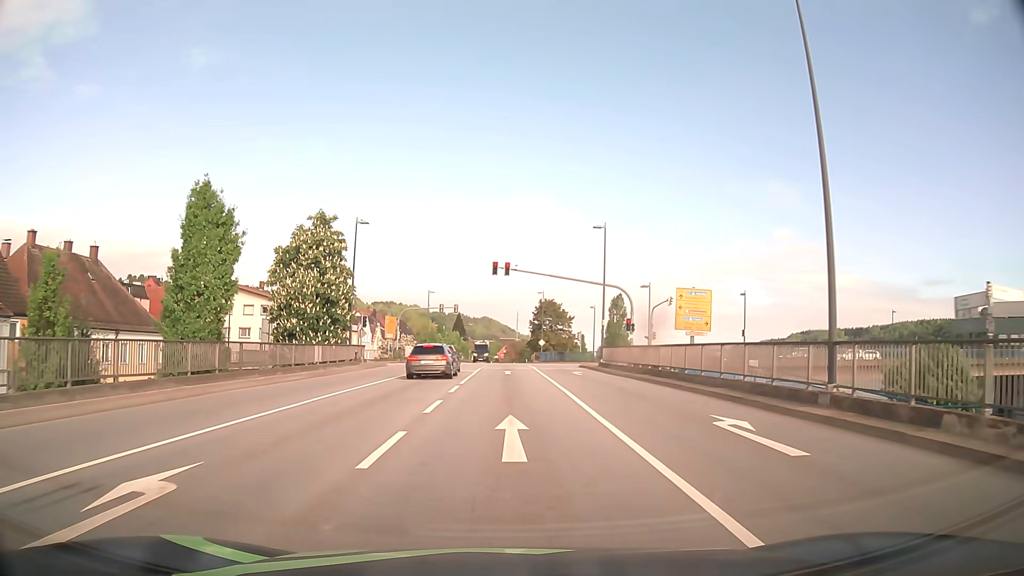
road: primary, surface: asphalt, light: Day
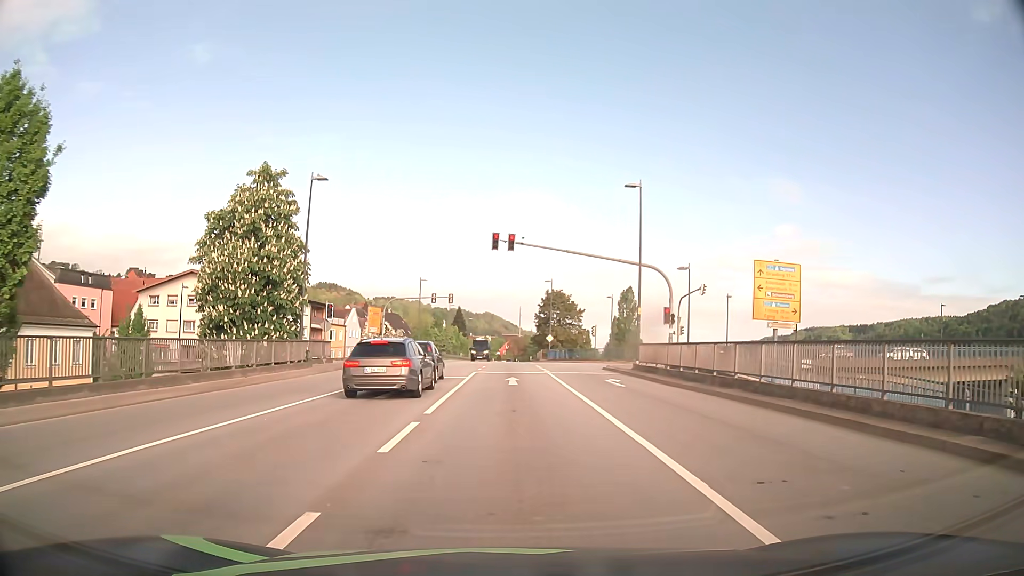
(-0.1, +10.8) m; -1°
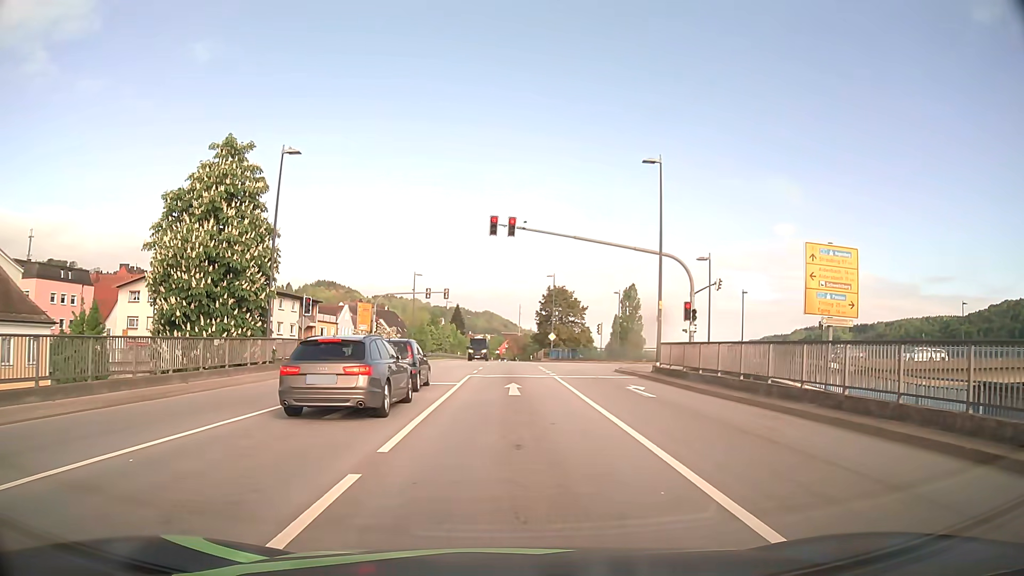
(0.0, +4.5) m; 0°
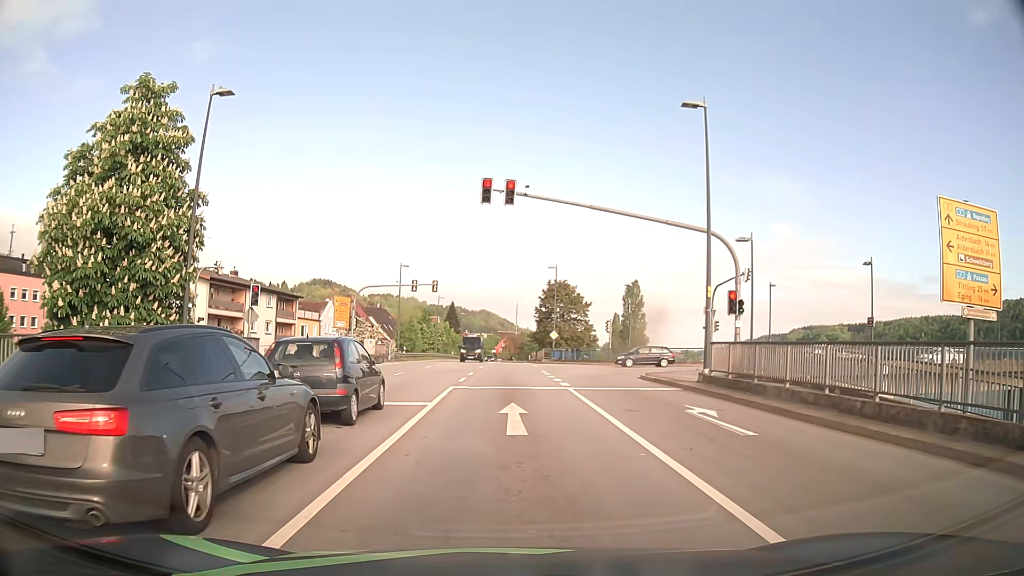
(+0.1, +7.2) m; +1°
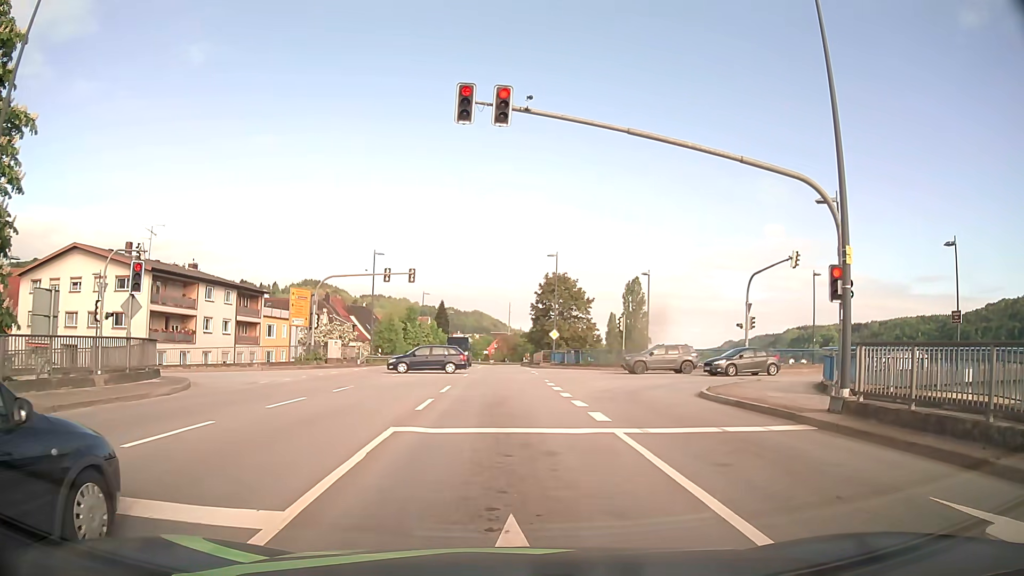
(0.0, +9.4) m; +1°
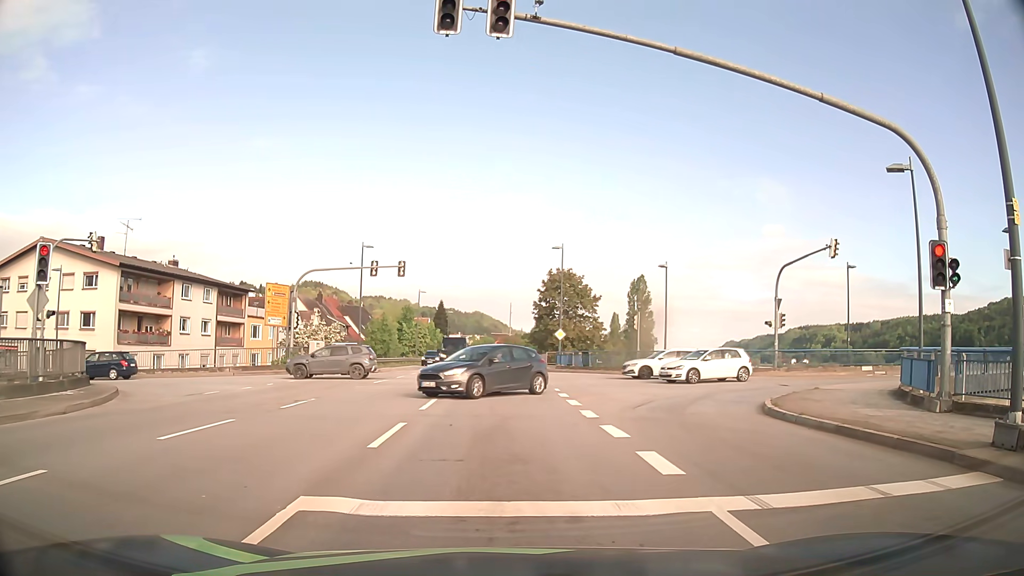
(0.0, +4.7) m; -1°
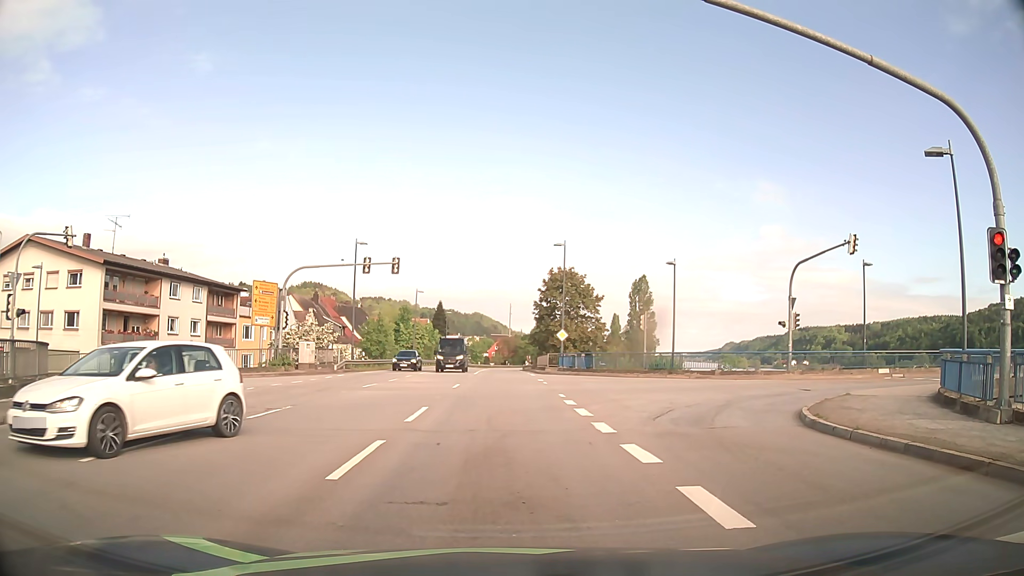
(0.0, +2.1) m; 0°
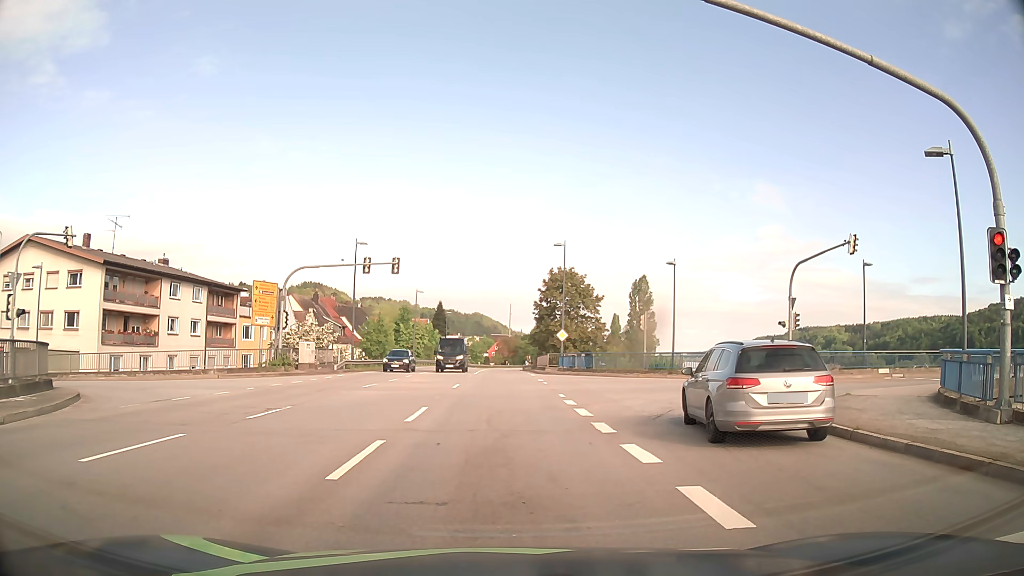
(0.0, +0.1) m; 0°
(0, +10) (0, +20) (0, +30) (0, +40) (0, +50) (0, +60) (0, +70) (0, +80) (0, +90) (+1, +100) m
